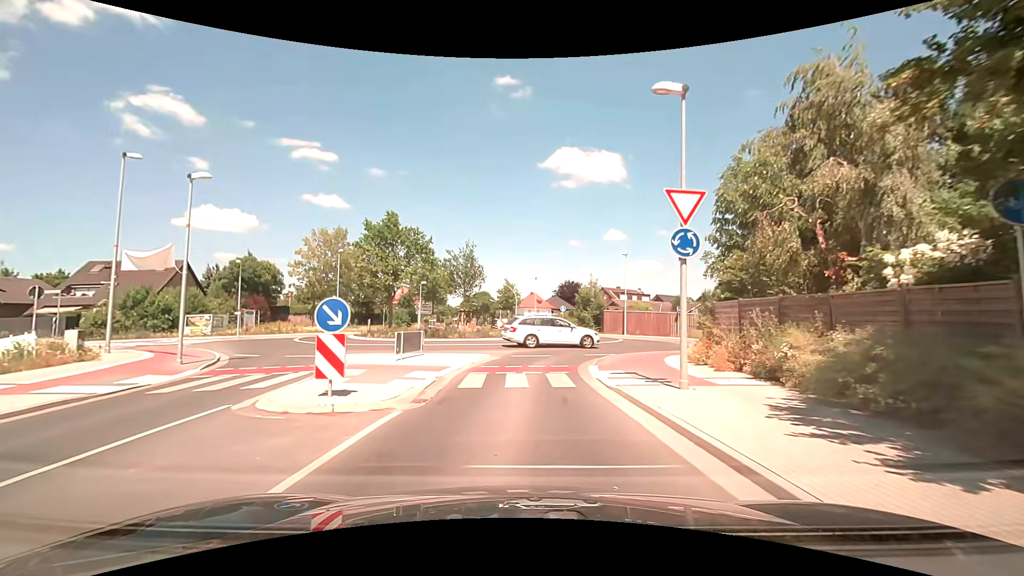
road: secondary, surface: asphalt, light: Day
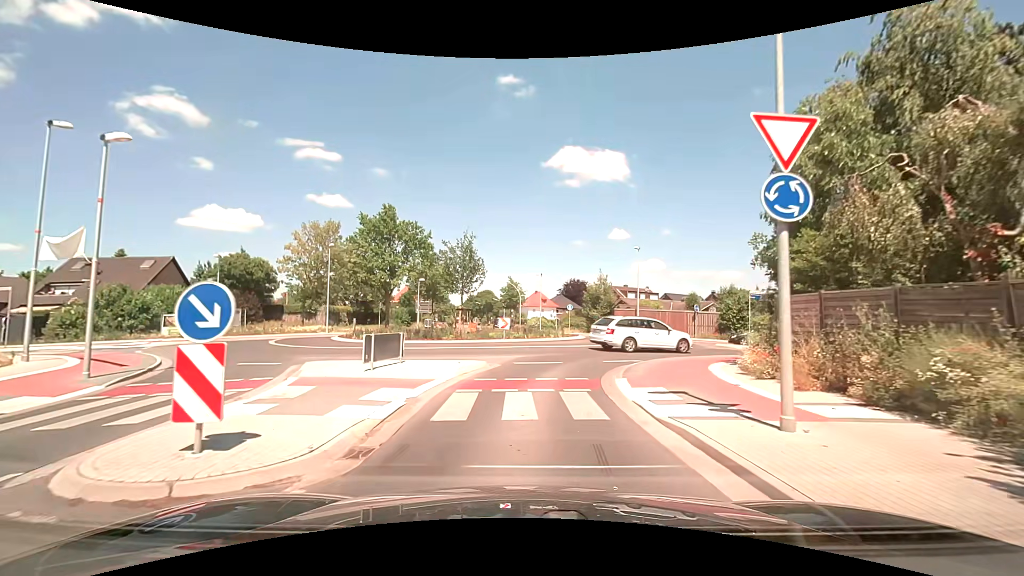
(0.0, +3.5) m; 0°
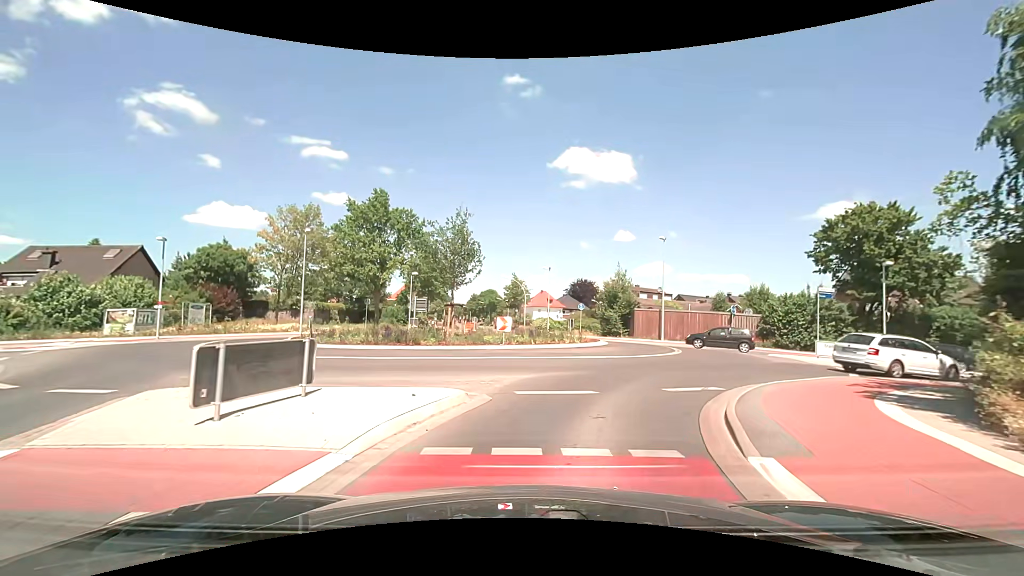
(-0.1, +6.5) m; -1°
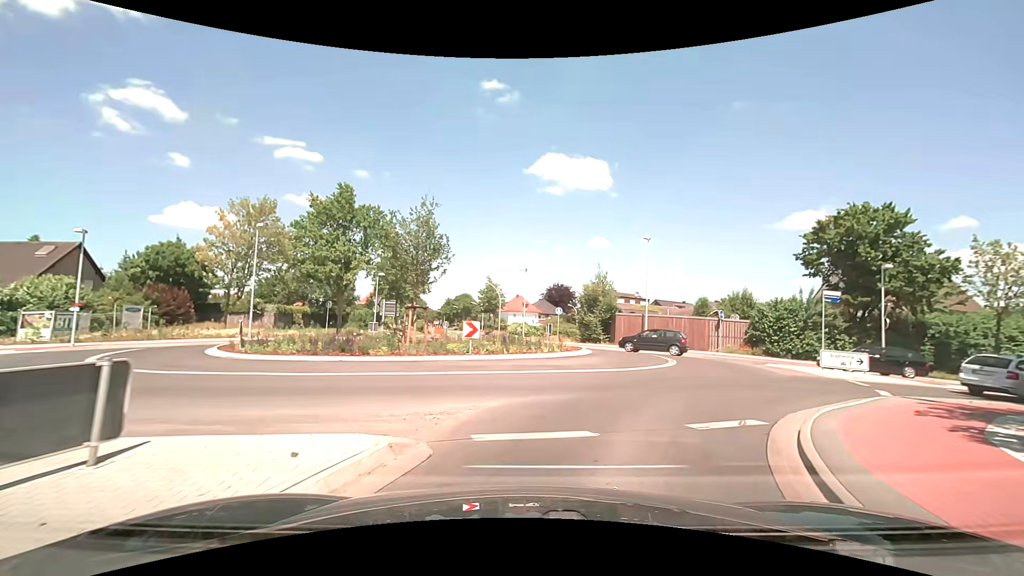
(+0.1, +3.1) m; +3°
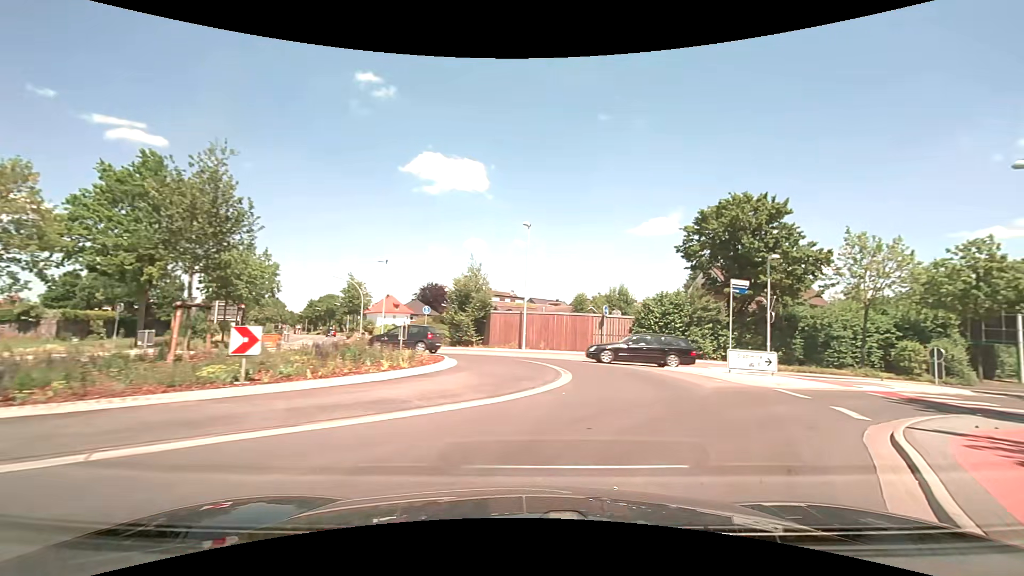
(+0.6, +6.0) m; +14°
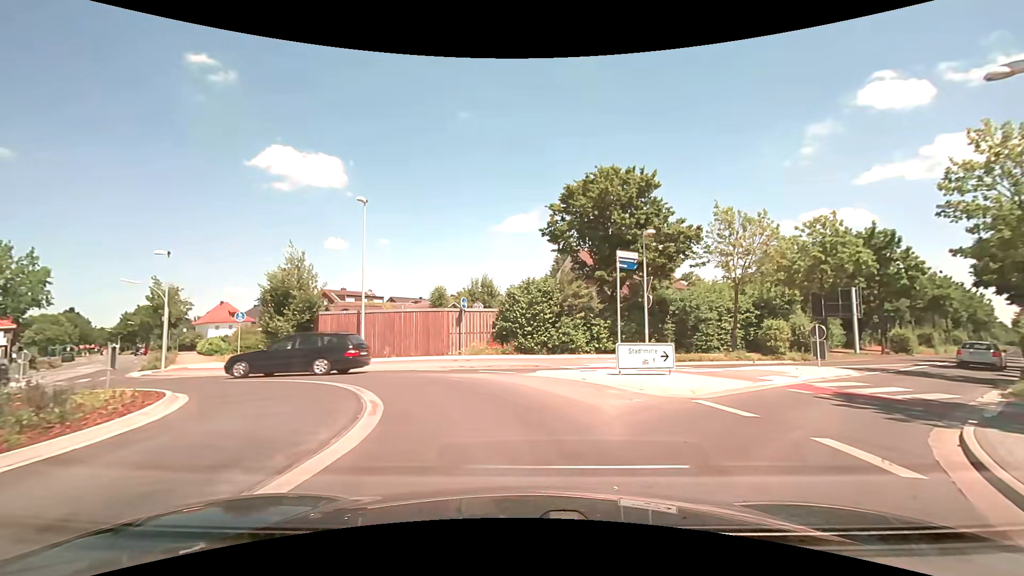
(+0.9, +5.9) m; +15°
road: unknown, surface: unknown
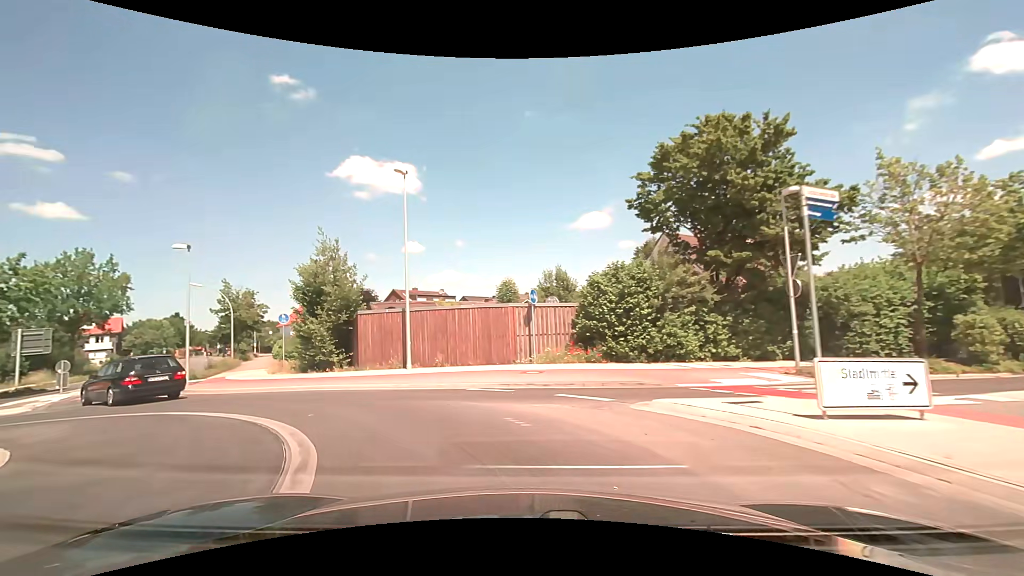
(-0.1, +6.0) m; -7°
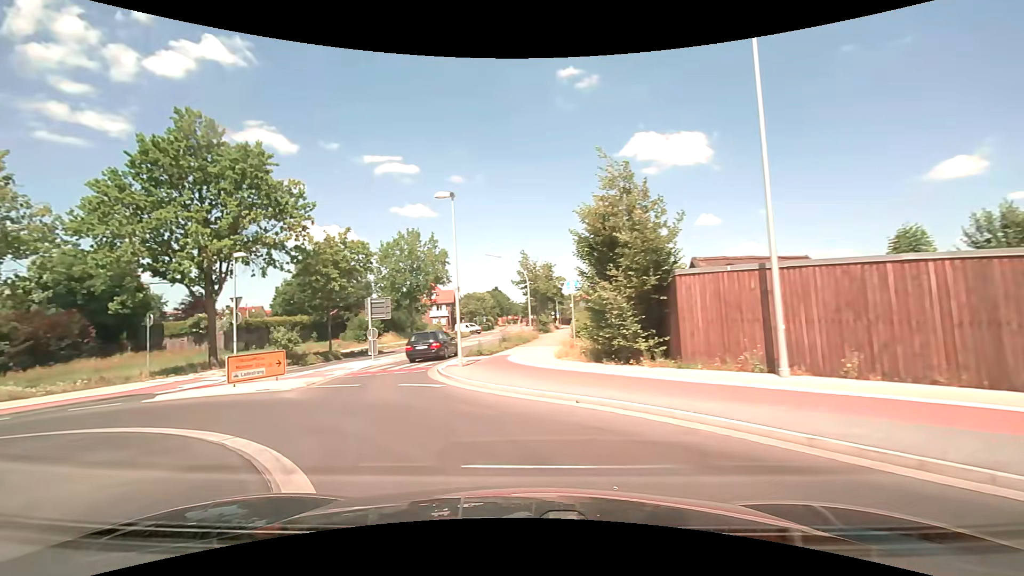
(-2.4, +8.5) m; -33°
(-2, +10) (-5, +19) (-5, +29) (-4, +39) (-3, +49) (-2, +59) (-1, +69) (0, +79) (+1, +89) (+2, +99) m
